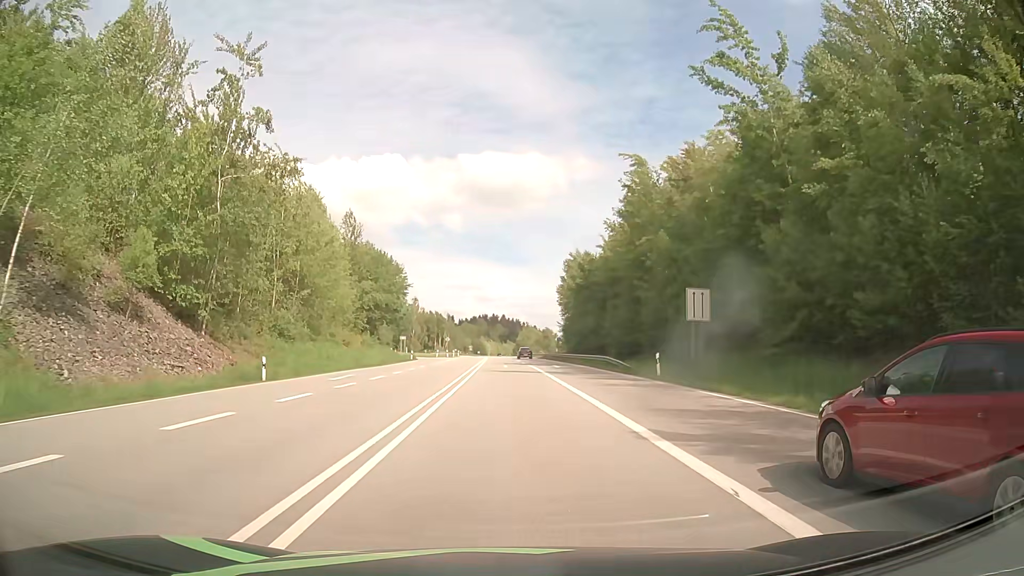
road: primary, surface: asphalt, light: Day
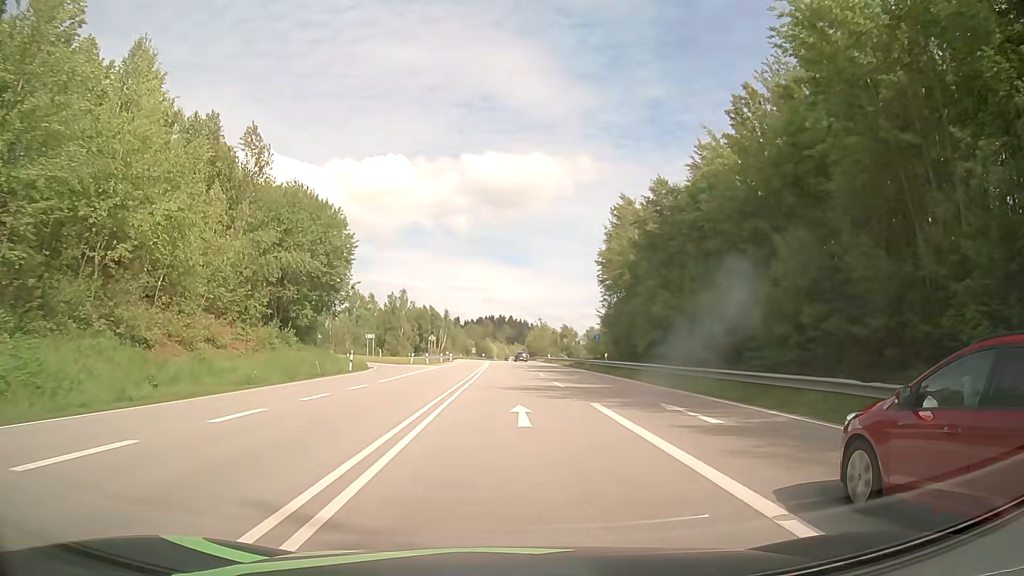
(-0.1, +34.6) m; -1°
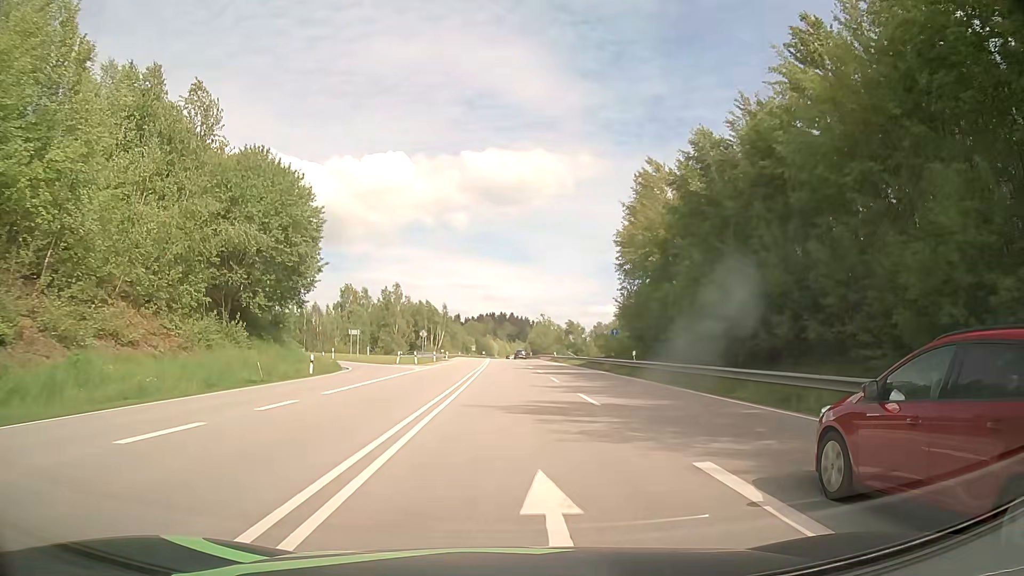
(0.0, +9.6) m; 0°
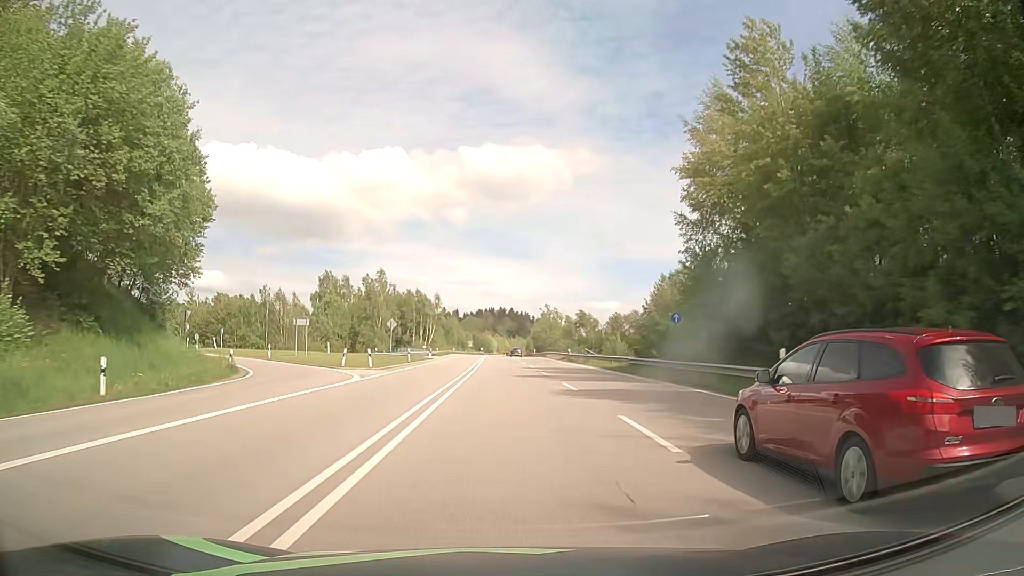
(0.0, +19.8) m; 0°
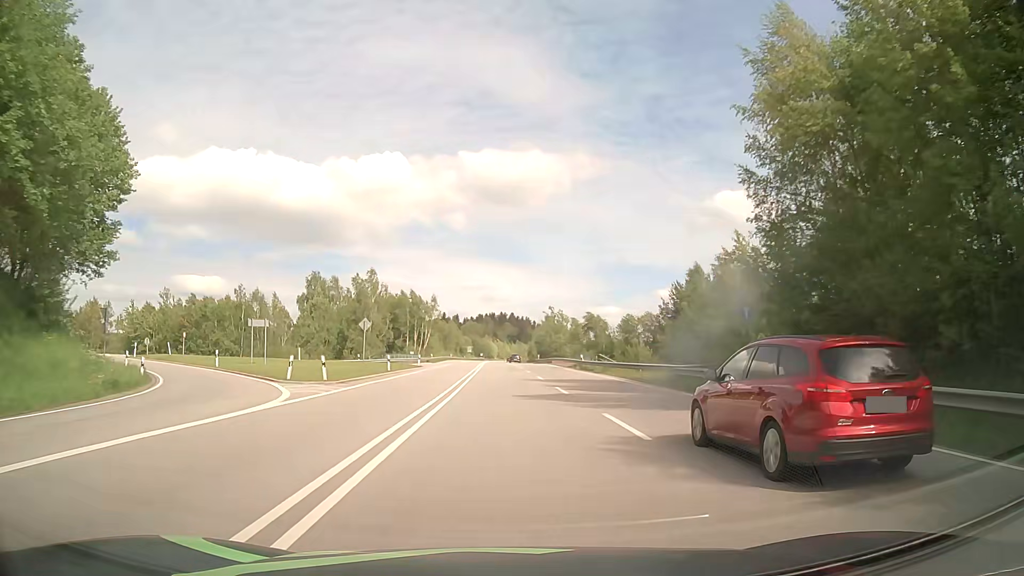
(0.0, +10.2) m; 0°
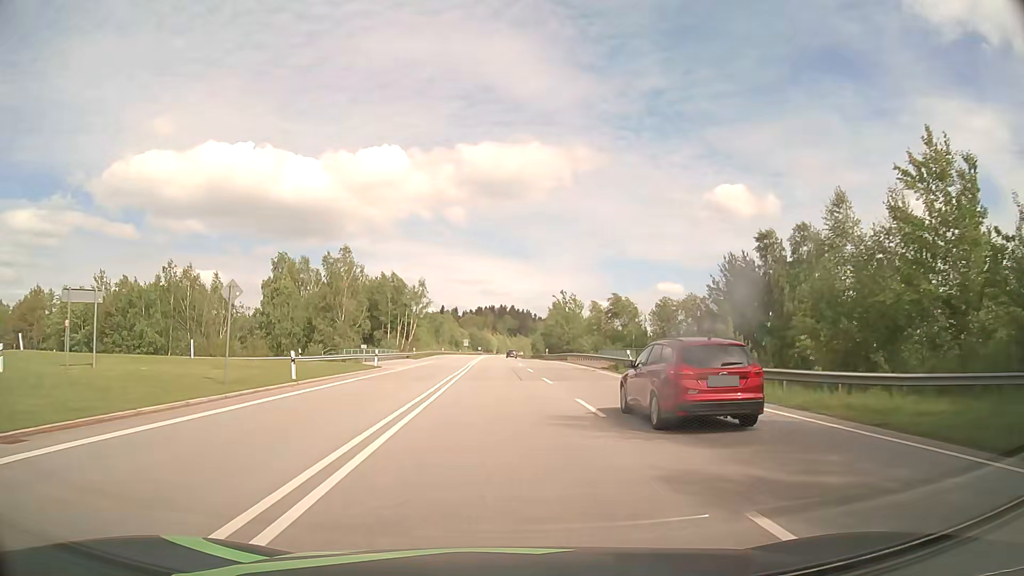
(0.0, +21.2) m; 0°
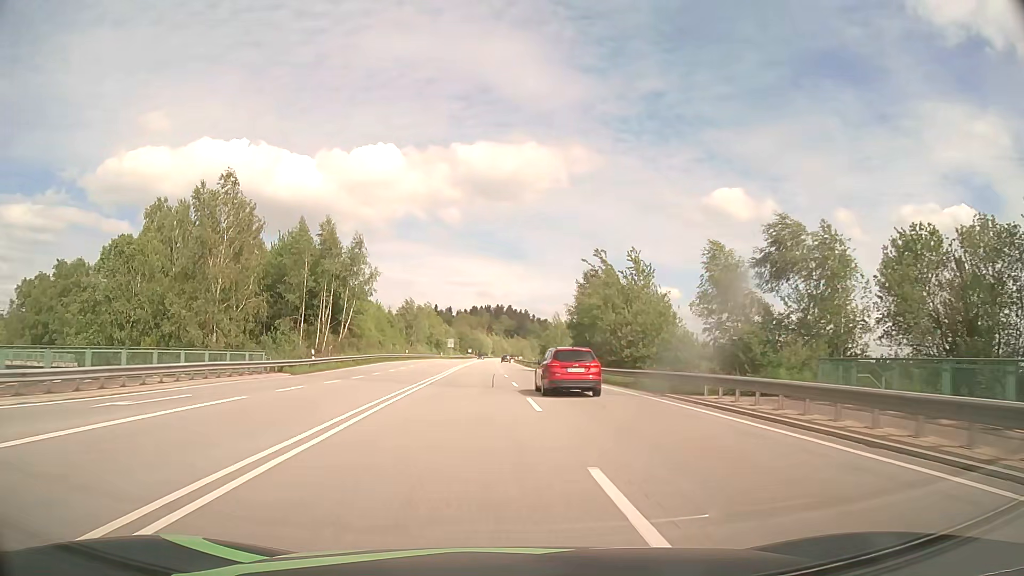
(0.0, +45.9) m; 0°
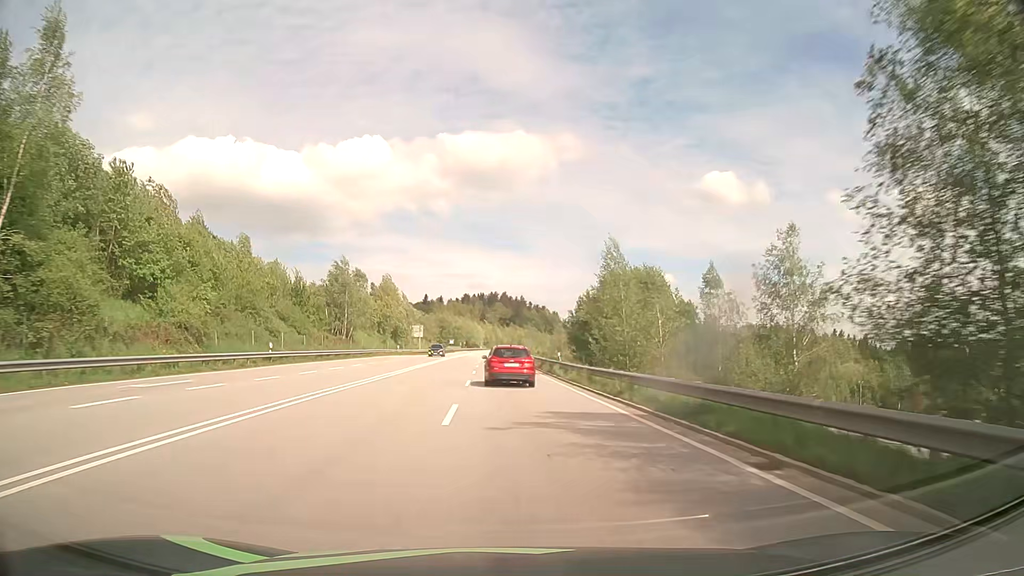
(+0.5, +51.5) m; +1°
(0, +10) (0, +20) (0, +30) (0, +40) (-1, +50) (-1, +60) (-1, +70) (-1, +80) (-1, +90) (-1, +100) m
